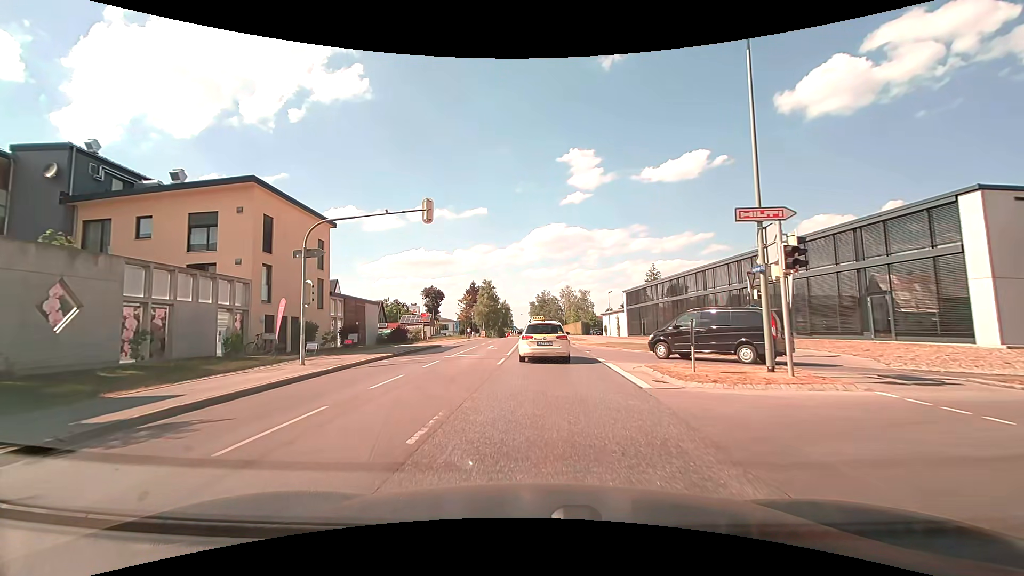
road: secondary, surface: asphalt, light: Day
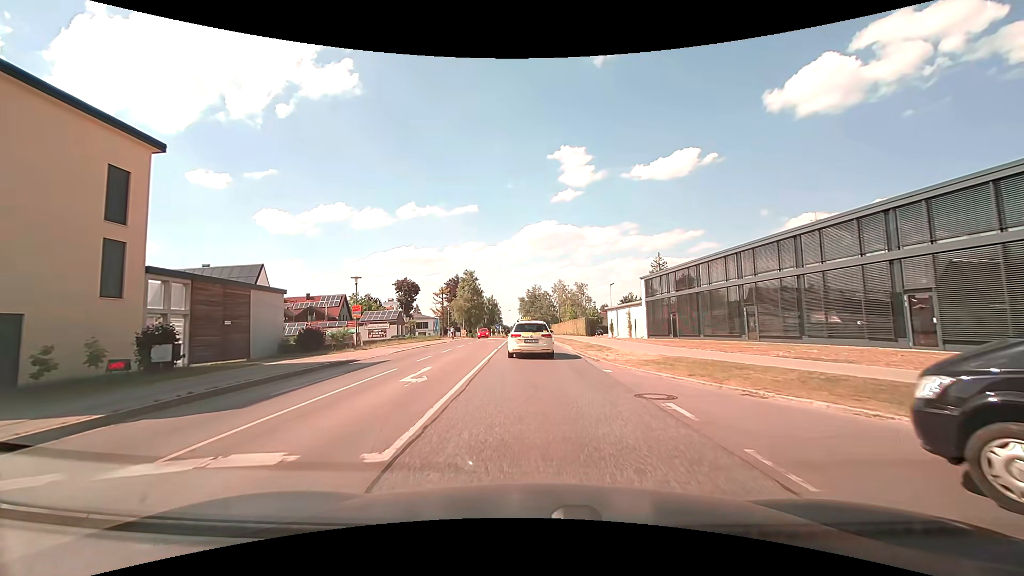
(+0.1, +17.6) m; +1°
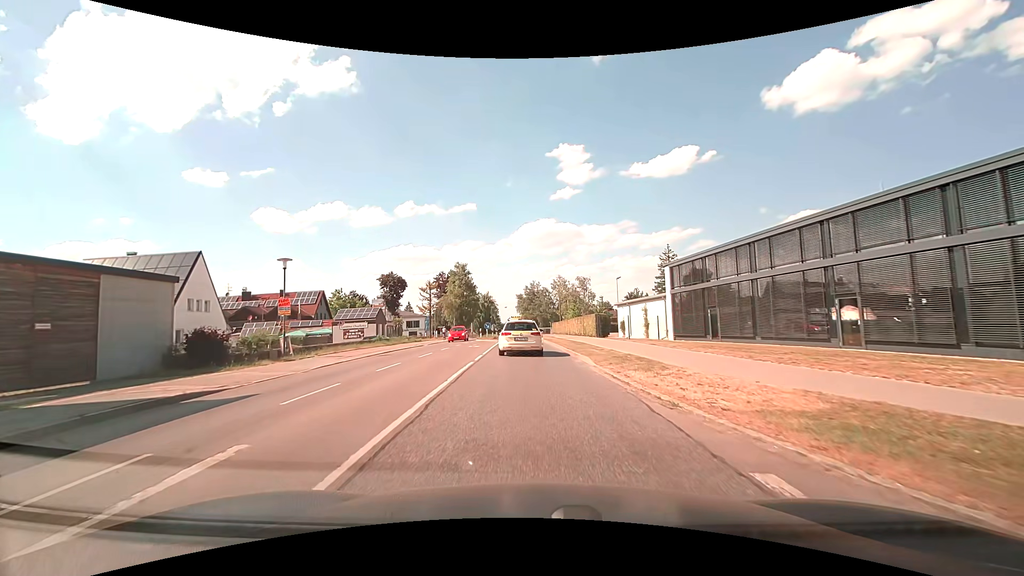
(-0.1, +10.1) m; 0°
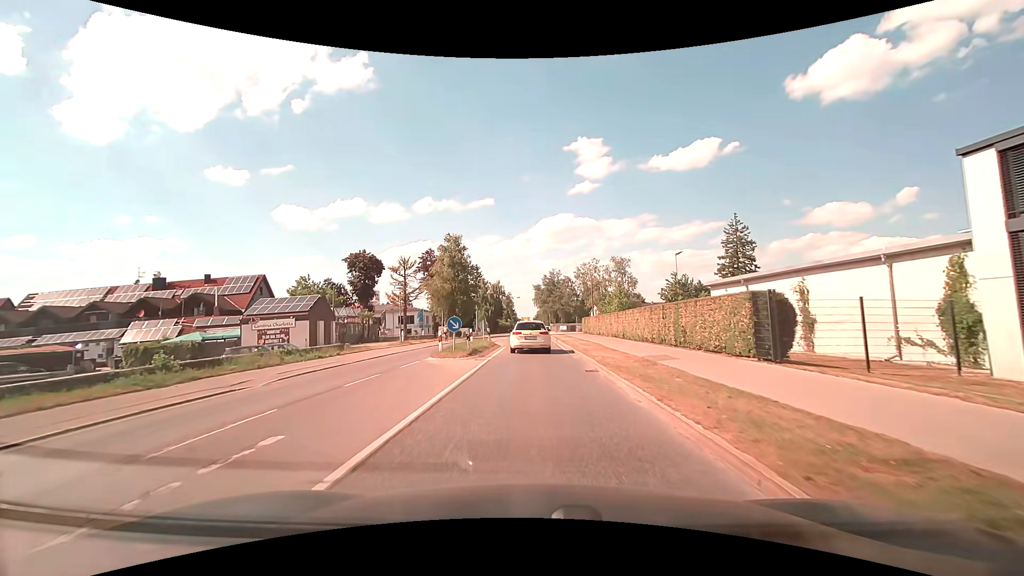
(-0.6, +27.3) m; -2°
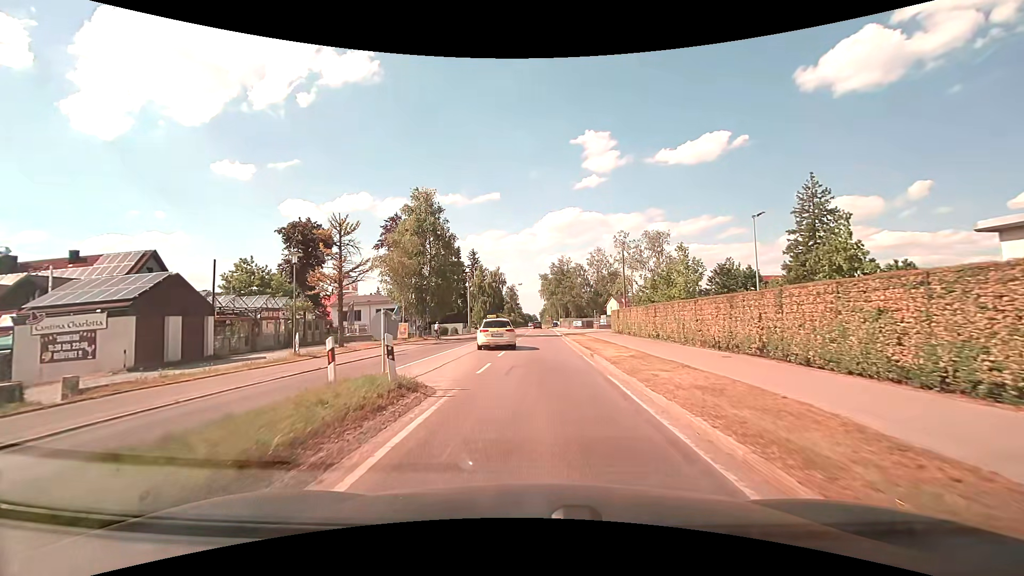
(-0.1, +20.9) m; 0°
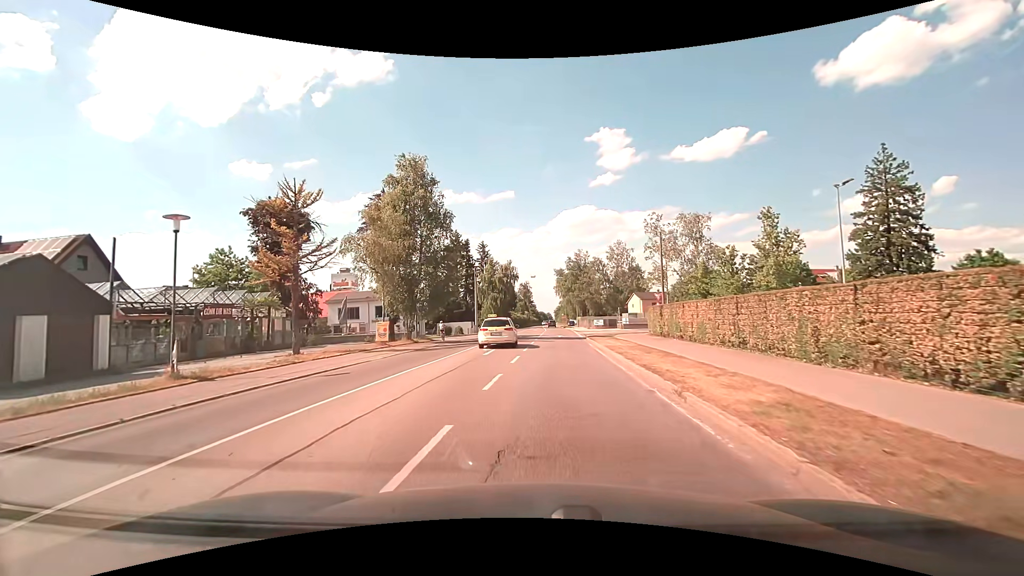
(-0.1, +9.3) m; -2°
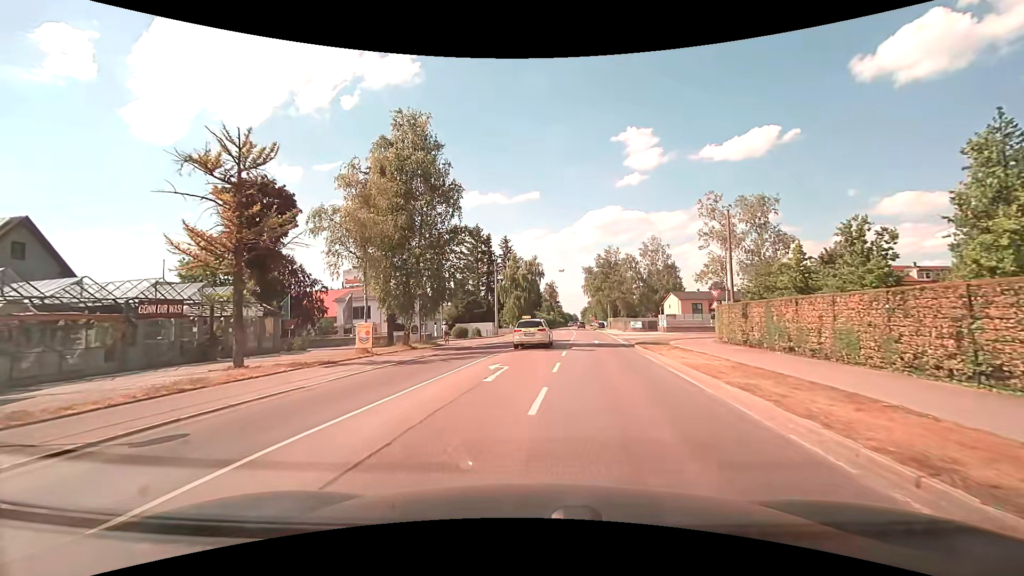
(-0.2, +8.3) m; -3°
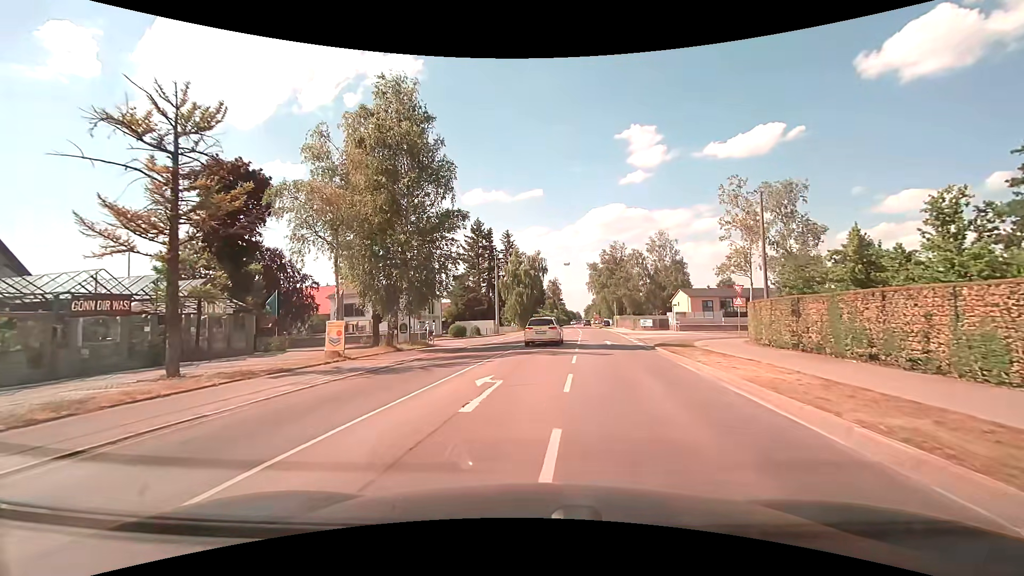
(0.0, +4.0) m; -1°
(0, +10) (0, +20) (+1, +30) (+1, +40) (-5, +47) (-15, +51) (-25, +51) (-35, +51) (-45, +51) (-55, +51) m
